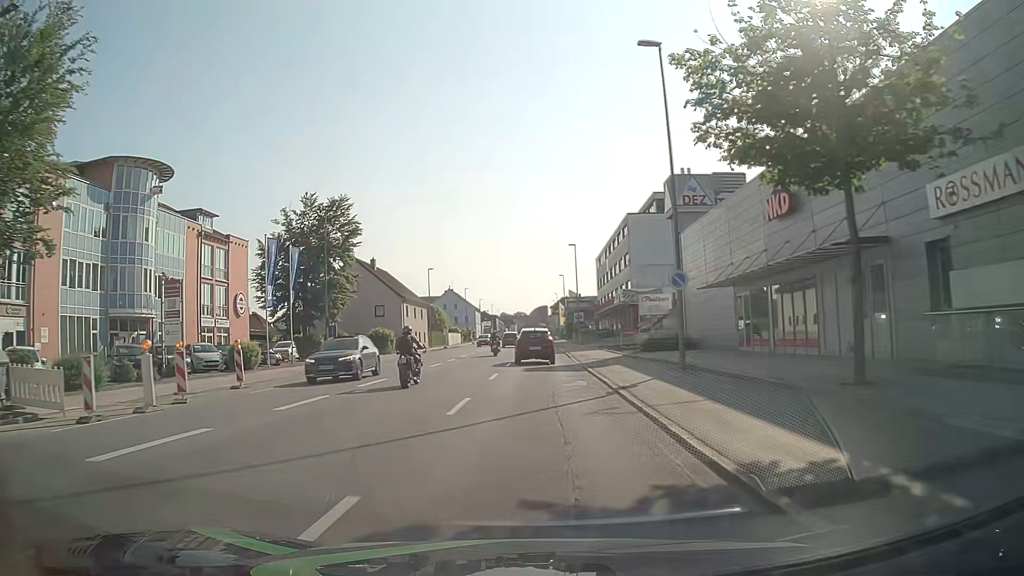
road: tertiary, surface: asphalt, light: Day
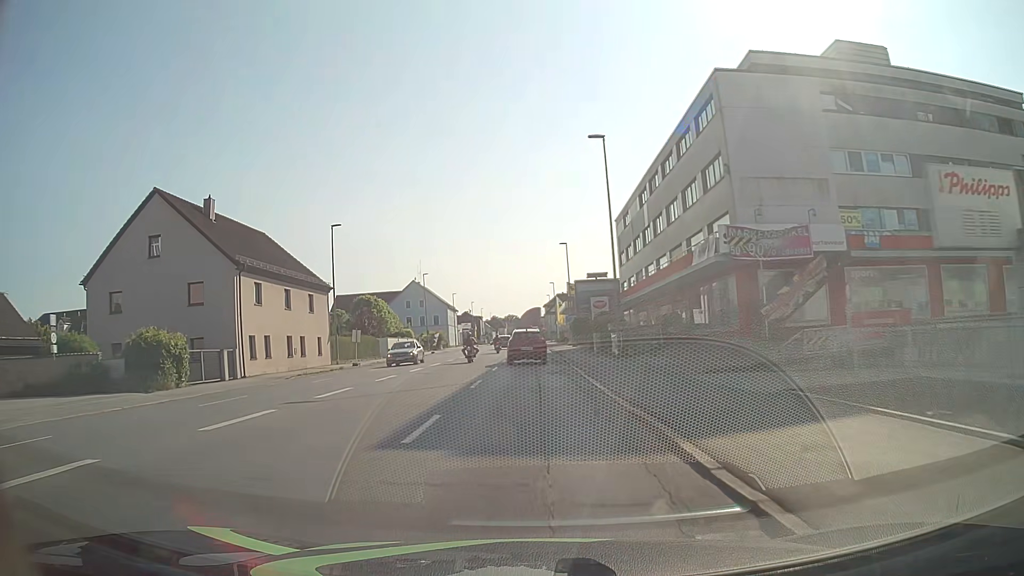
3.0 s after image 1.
(+0.4, +38.8) m; +1°
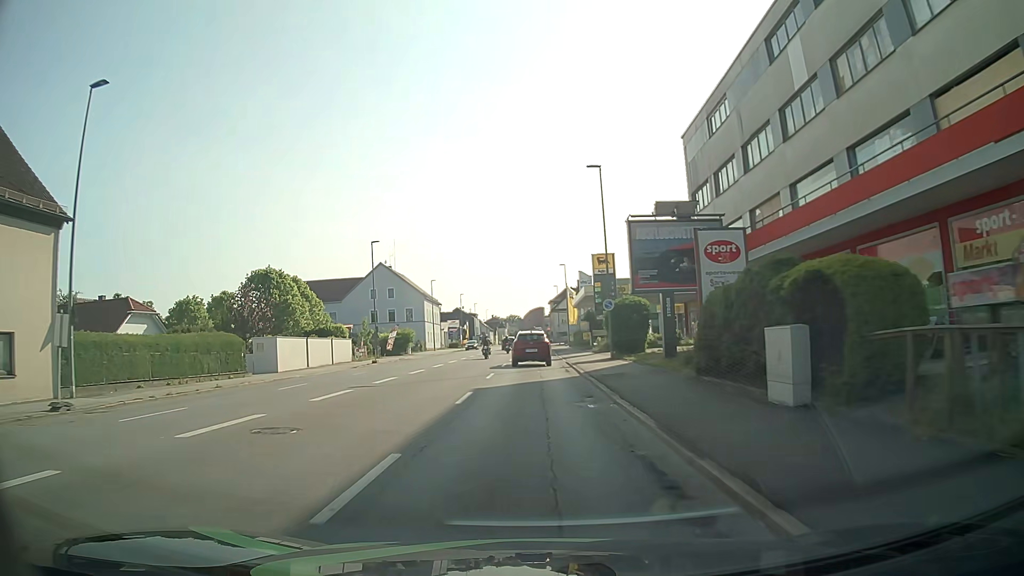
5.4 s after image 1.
(-0.2, +30.9) m; 0°
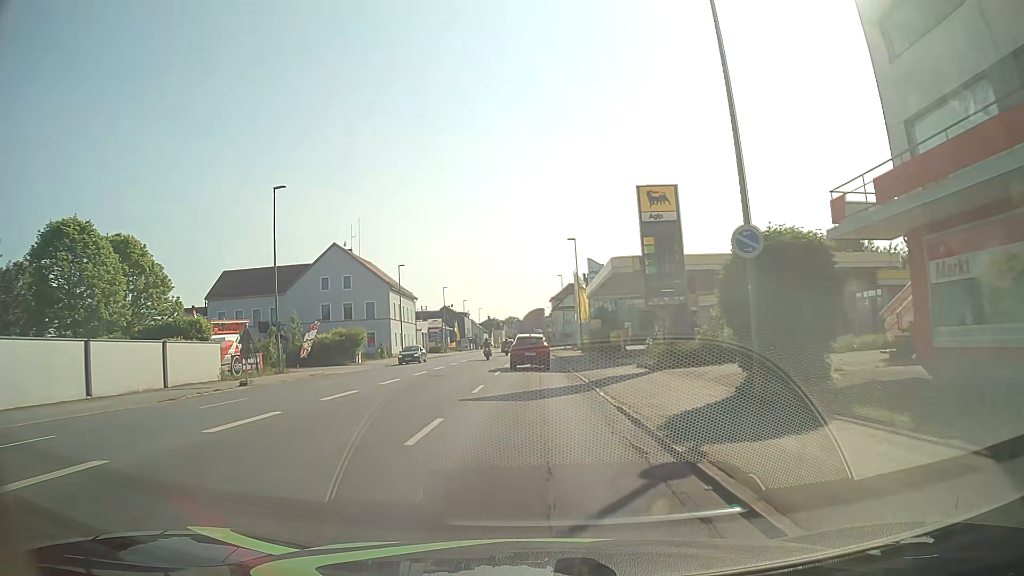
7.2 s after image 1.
(+0.1, +23.3) m; 0°
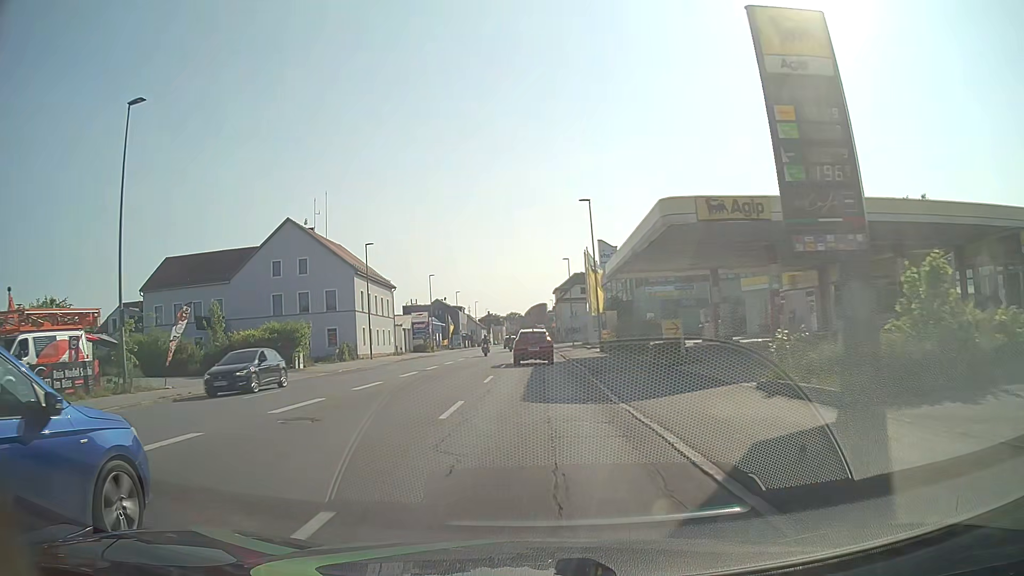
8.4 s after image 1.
(0.0, +15.5) m; 0°
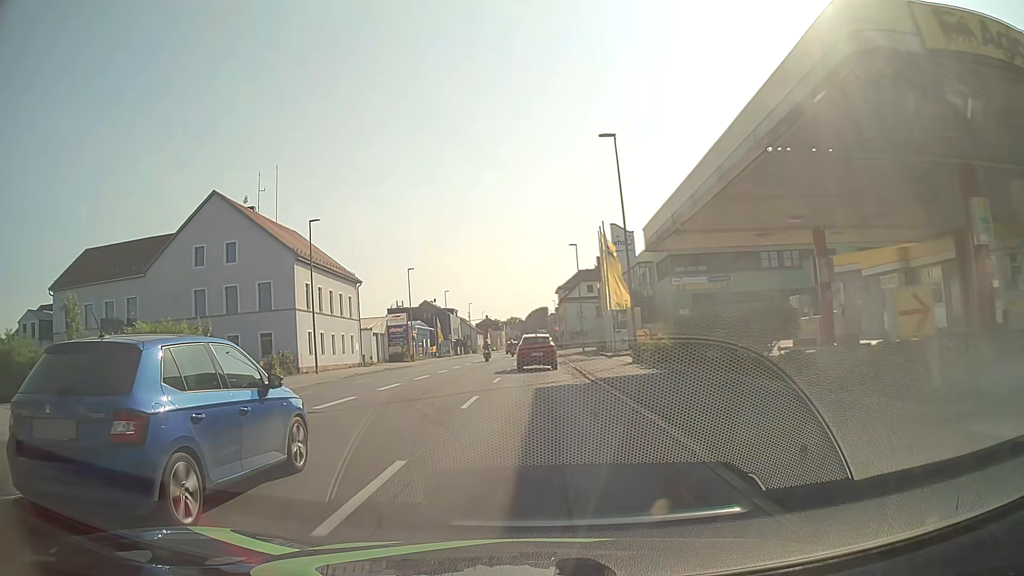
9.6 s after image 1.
(0.0, +15.6) m; 0°
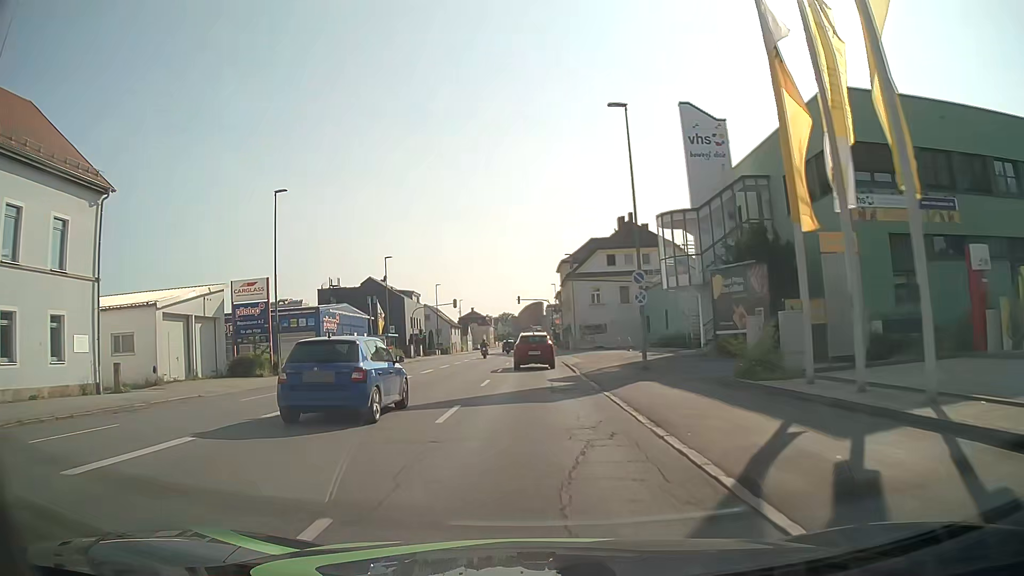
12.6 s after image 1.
(+0.3, +38.8) m; +1°
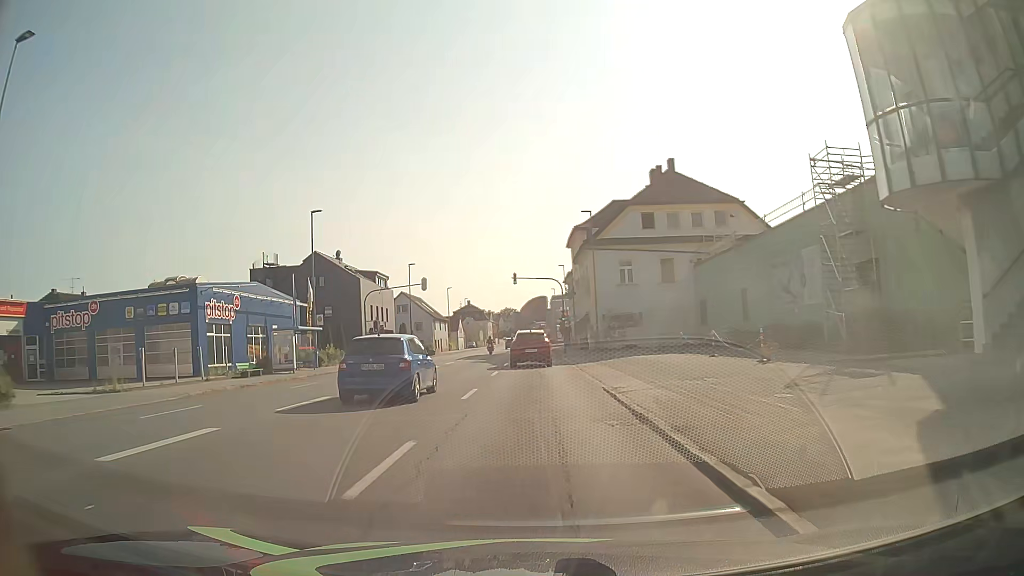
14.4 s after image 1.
(-0.1, +23.3) m; -1°
(0, +10) (0, +20) (0, +30) (0, +40) (0, +50) (+1, +60) (+1, +70) (+1, +80) (+1, +90) (+1, +100) m
